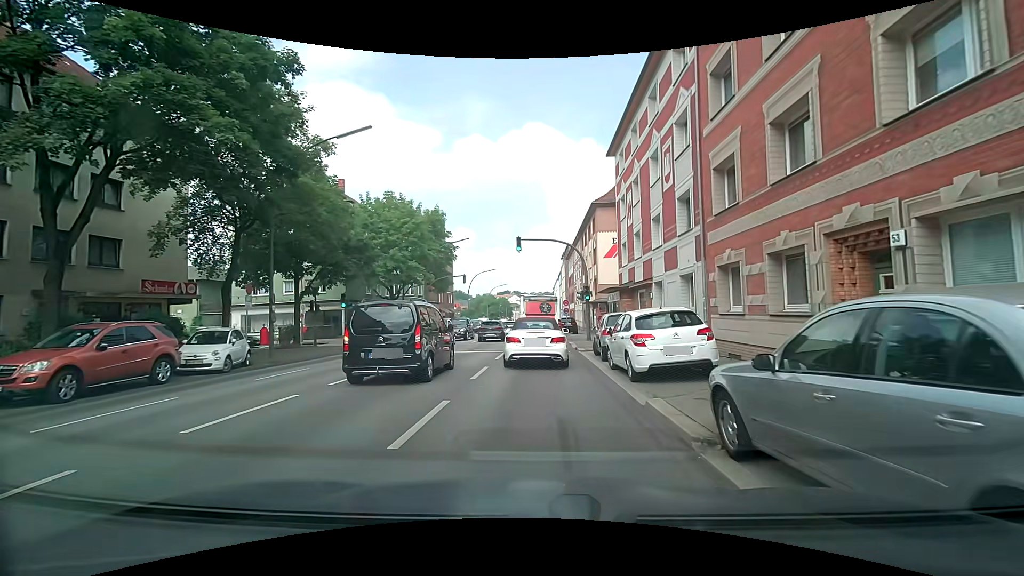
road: secondary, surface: asphalt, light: Day
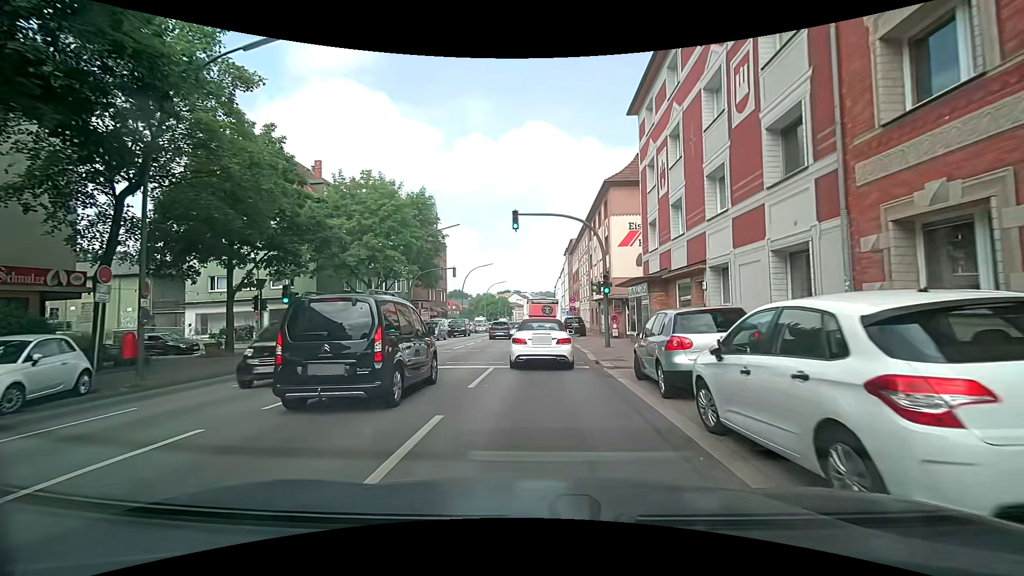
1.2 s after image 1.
(-0.1, +7.4) m; -1°
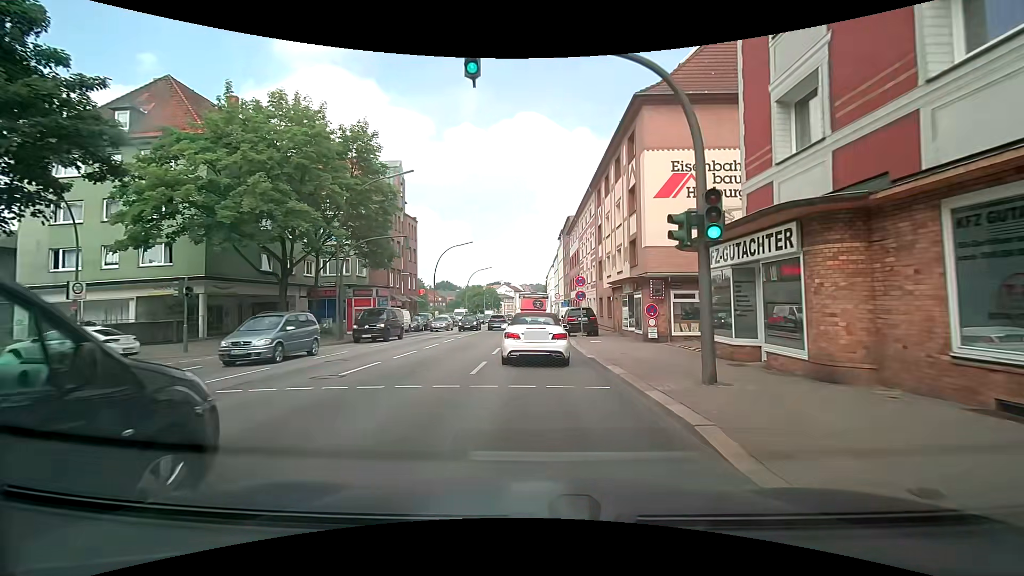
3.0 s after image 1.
(+0.1, +14.0) m; +1°
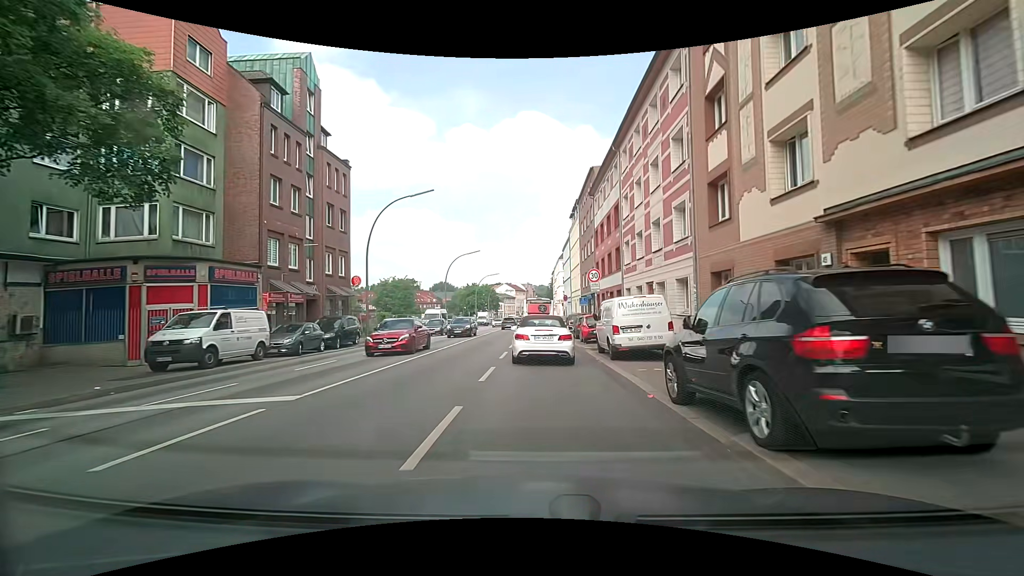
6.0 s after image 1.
(-0.3, +24.8) m; 0°
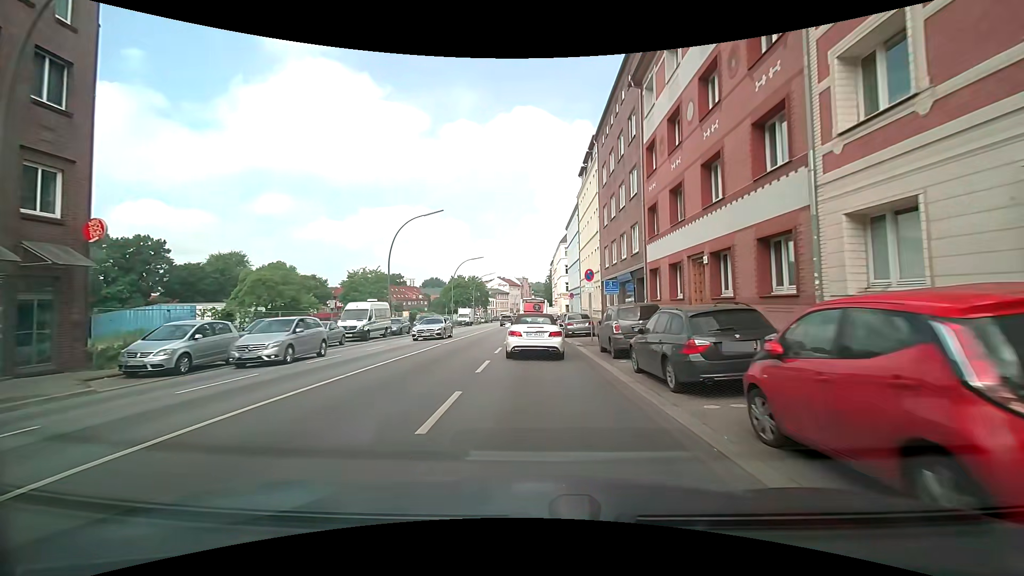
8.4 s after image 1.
(+0.1, +22.9) m; 0°
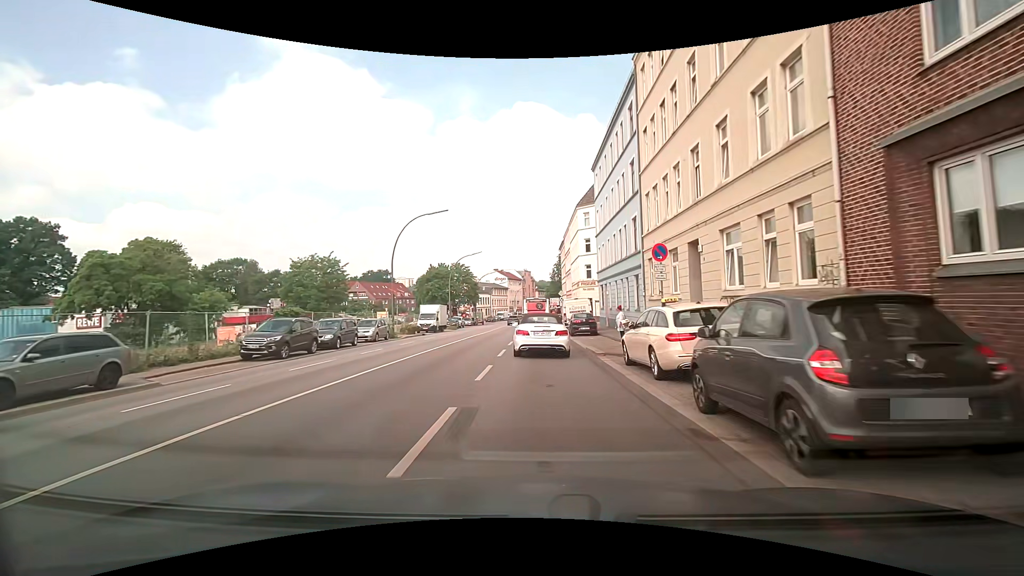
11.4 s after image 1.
(+0.1, +31.6) m; 0°
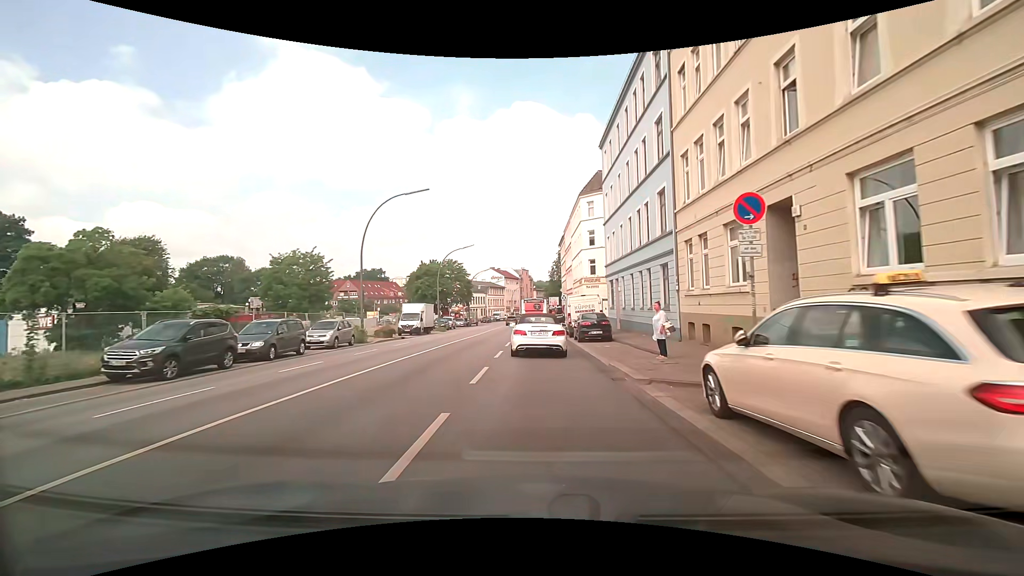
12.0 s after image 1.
(0.0, +6.5) m; 0°
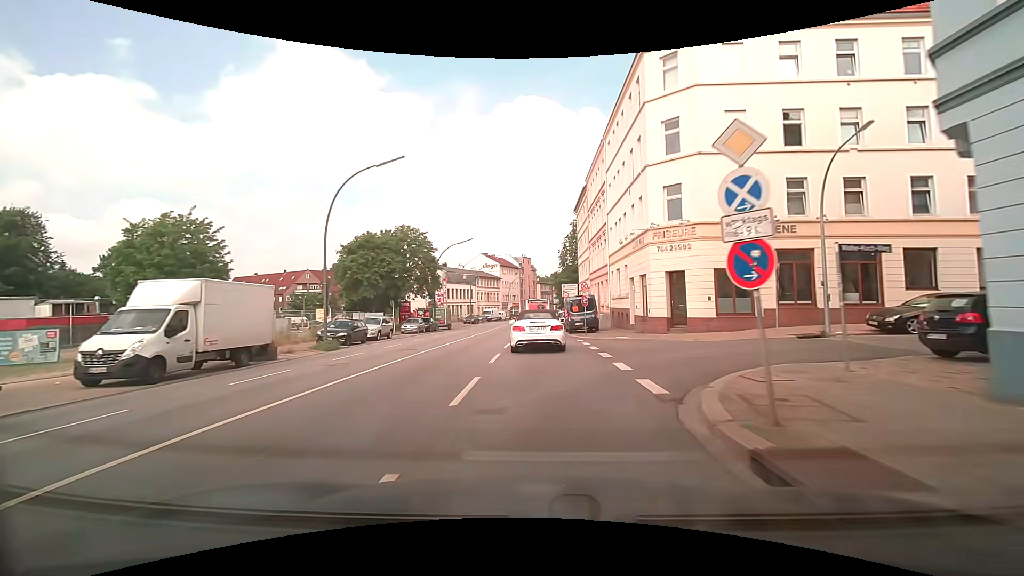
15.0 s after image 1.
(0.0, +32.6) m; -1°
(0, +10) (0, +20) (0, +30) (0, +40) (0, +50) (+1, +60) (+1, +70) (+1, +80) (+2, +90) (+3, +100) m
